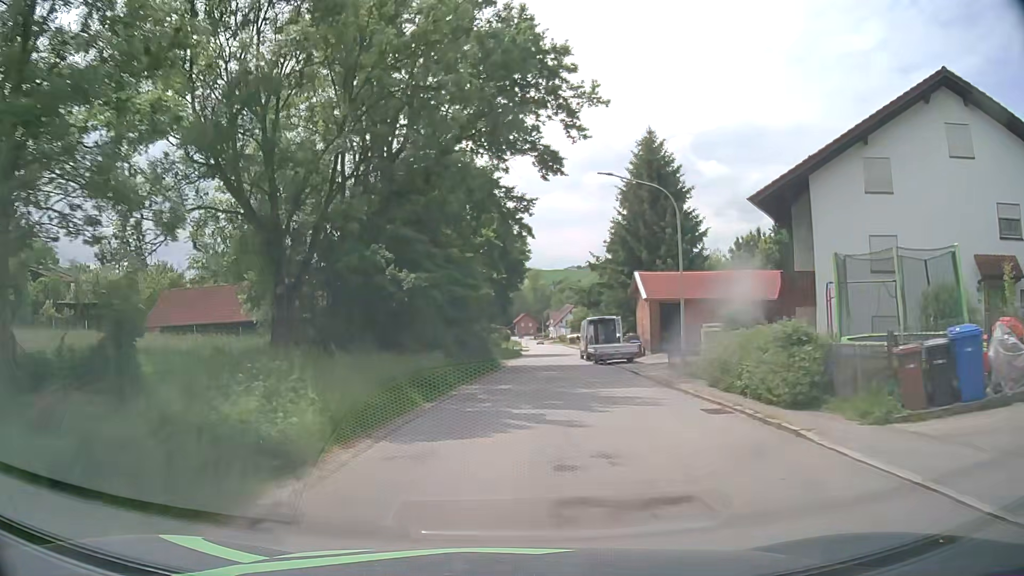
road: tertiary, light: Day
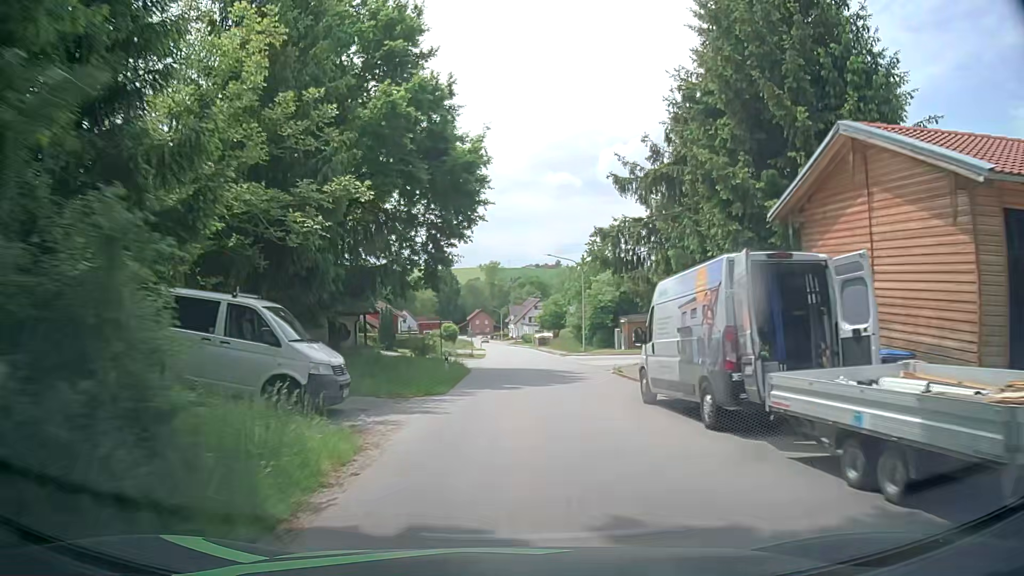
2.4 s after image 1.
(+1.0, +30.1) m; +4°
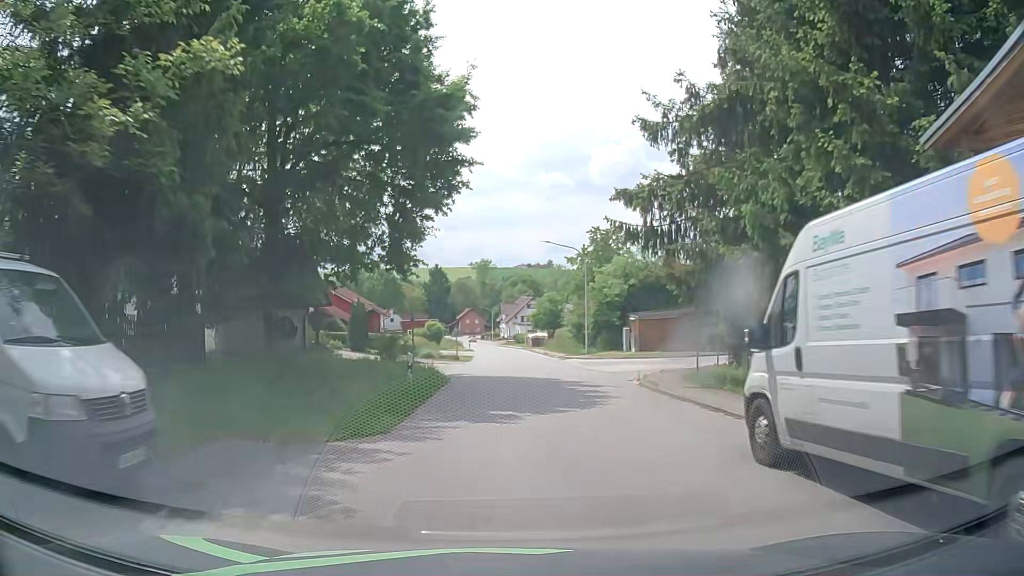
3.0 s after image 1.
(0.0, +6.8) m; 0°
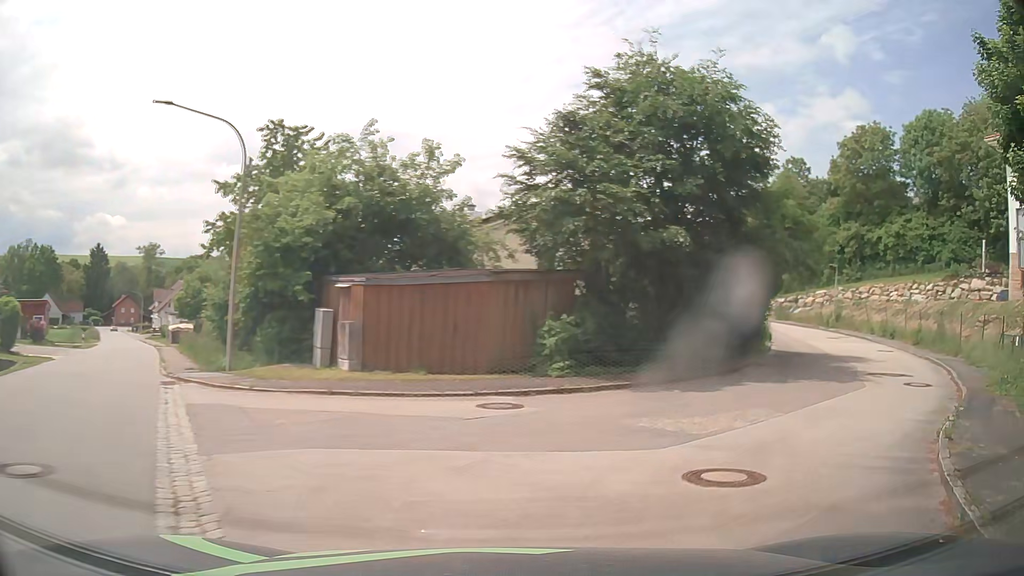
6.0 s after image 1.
(+2.8, +24.6) m; +27°
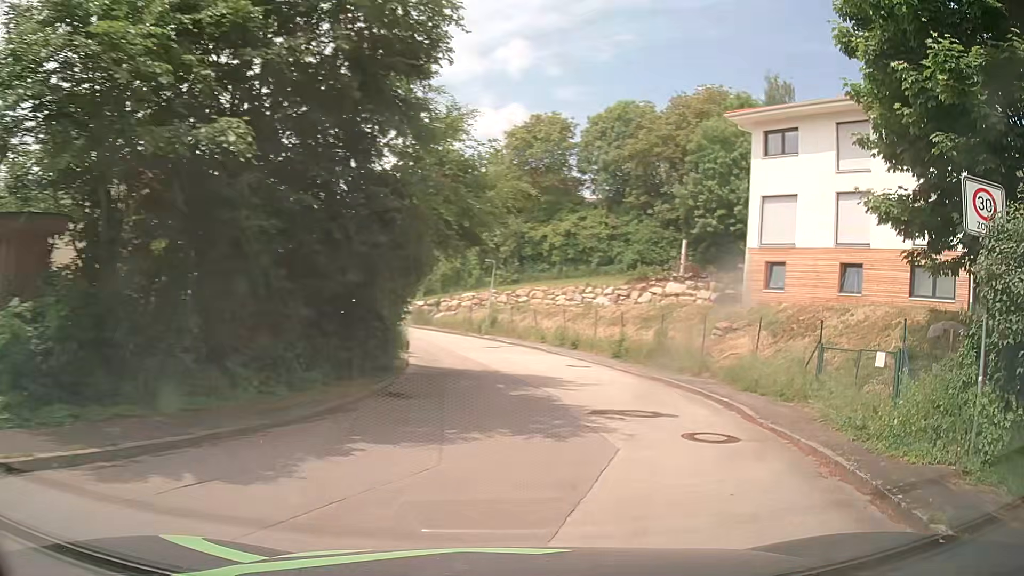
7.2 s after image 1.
(+2.3, +7.5) m; +33°
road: residential
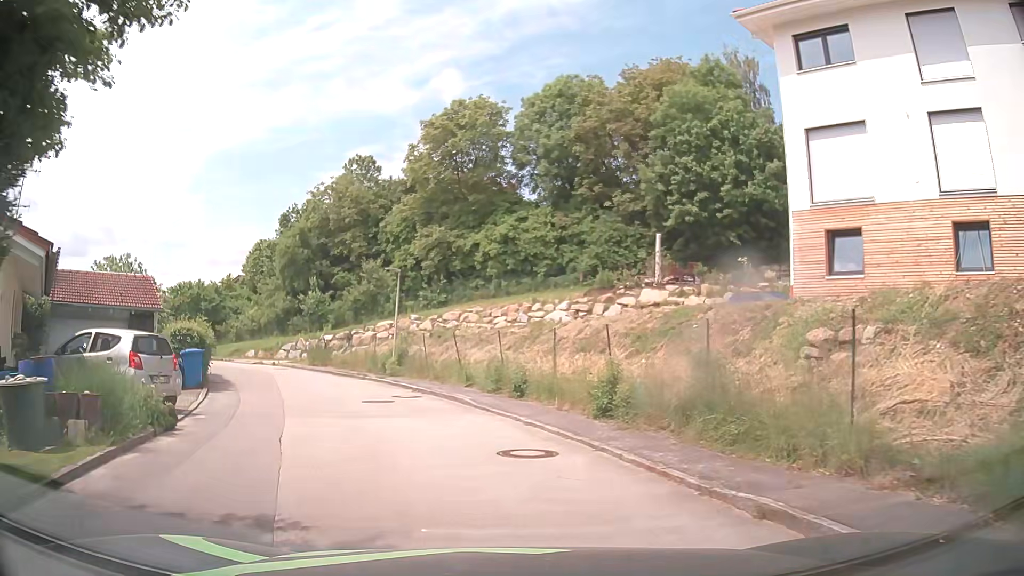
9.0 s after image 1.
(+1.0, +11.7) m; +3°
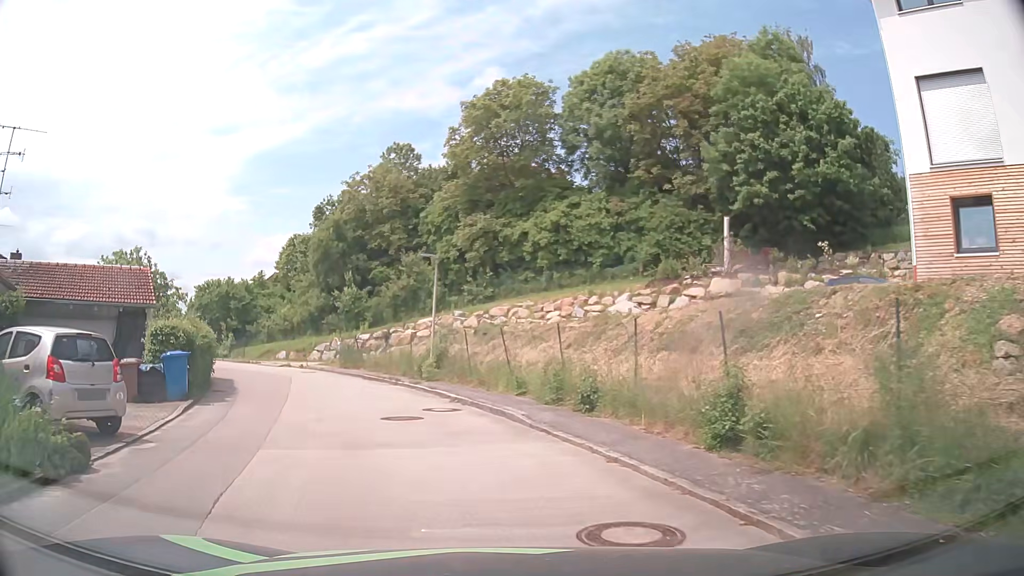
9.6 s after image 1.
(-0.1, +3.8) m; -4°
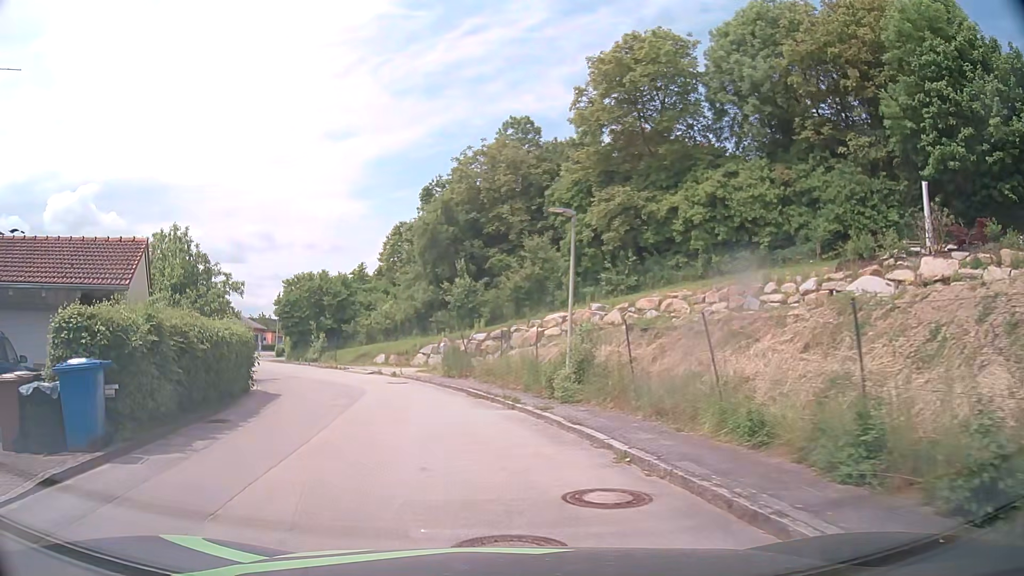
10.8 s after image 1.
(-0.7, +7.9) m; -11°
